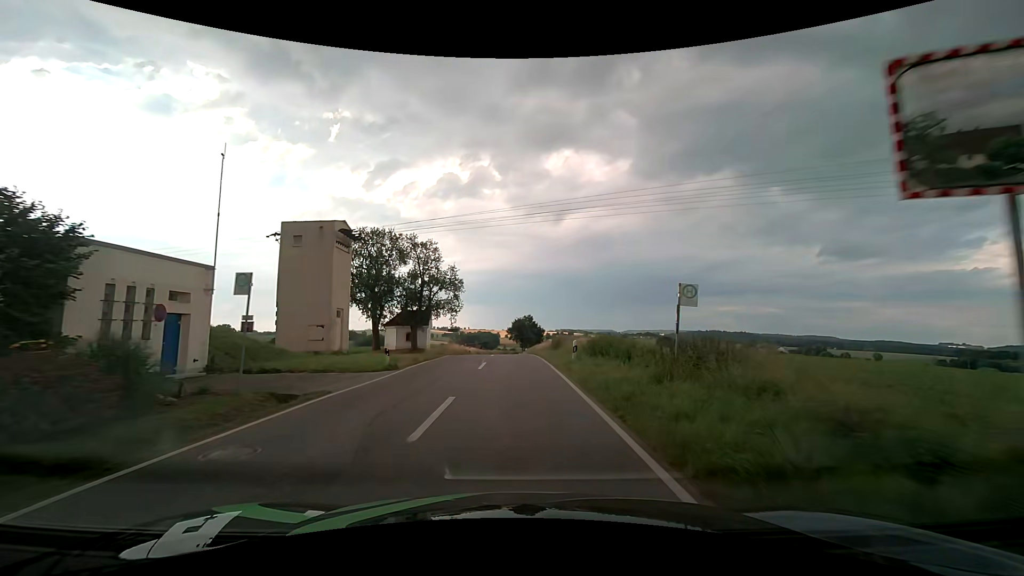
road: tertiary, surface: asphalt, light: Day
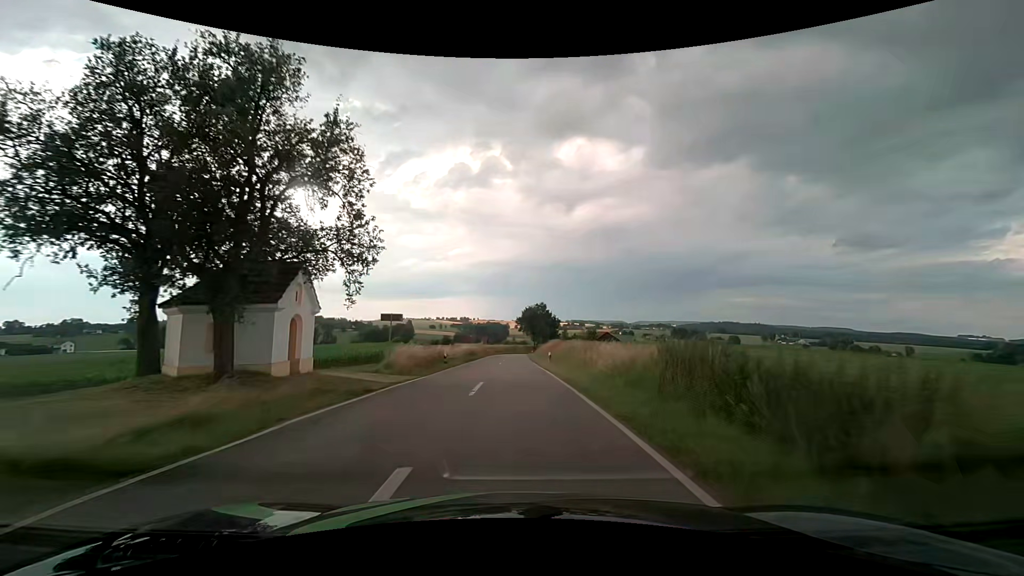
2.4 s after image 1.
(-0.3, +29.2) m; -1°
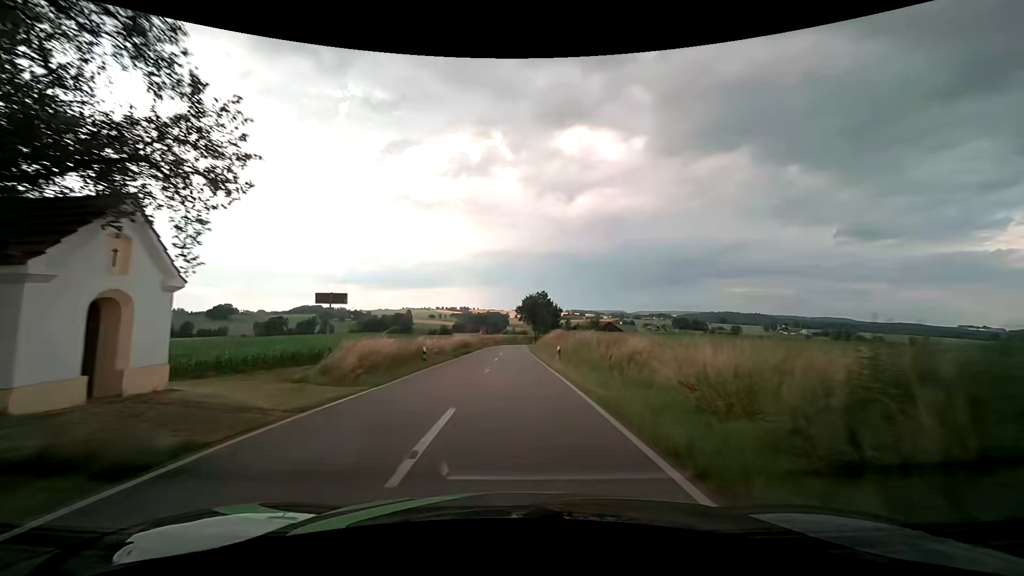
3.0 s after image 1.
(0.0, +7.6) m; 0°
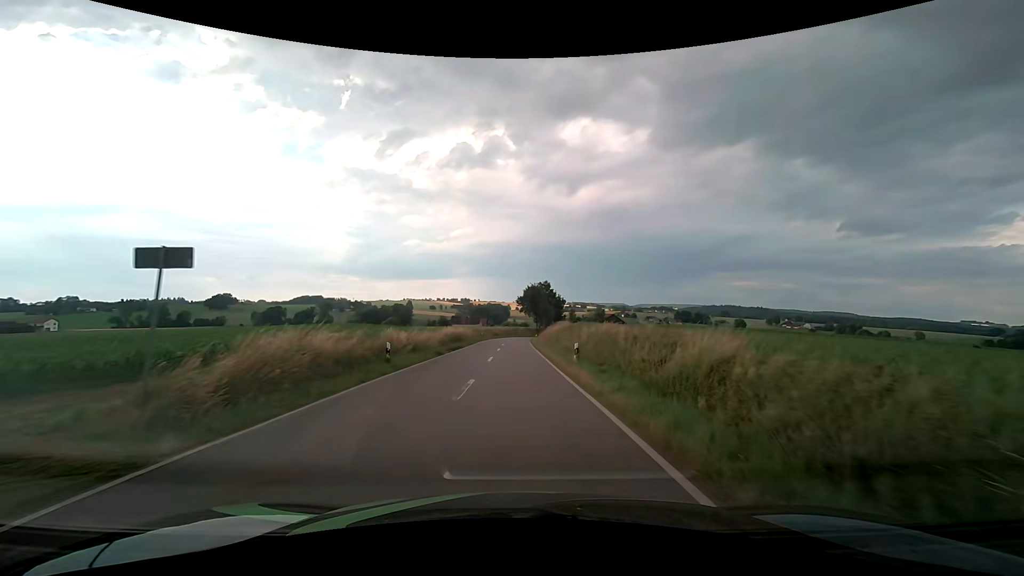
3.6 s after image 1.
(0.0, +7.6) m; 0°
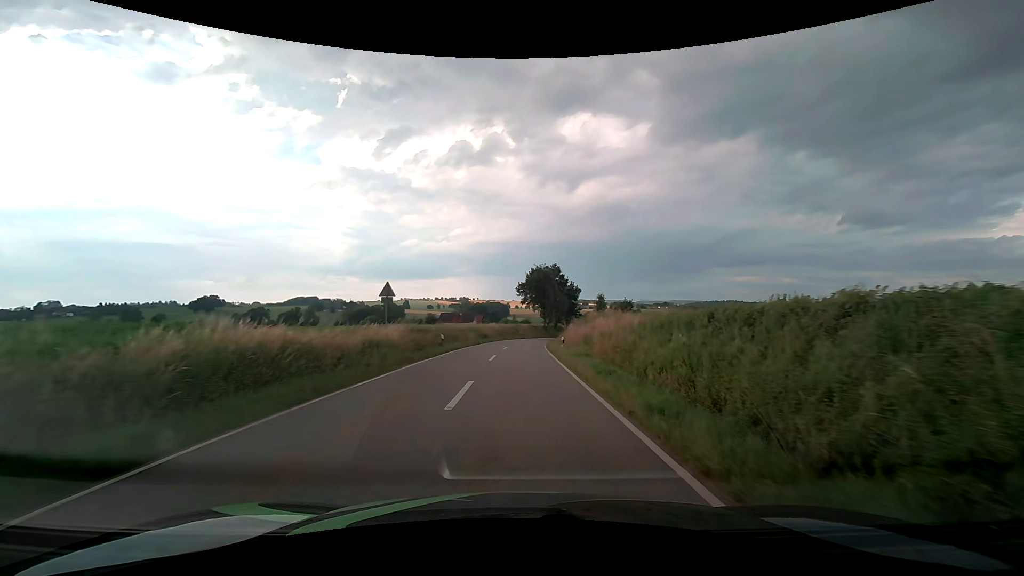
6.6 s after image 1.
(-0.1, +36.9) m; 0°
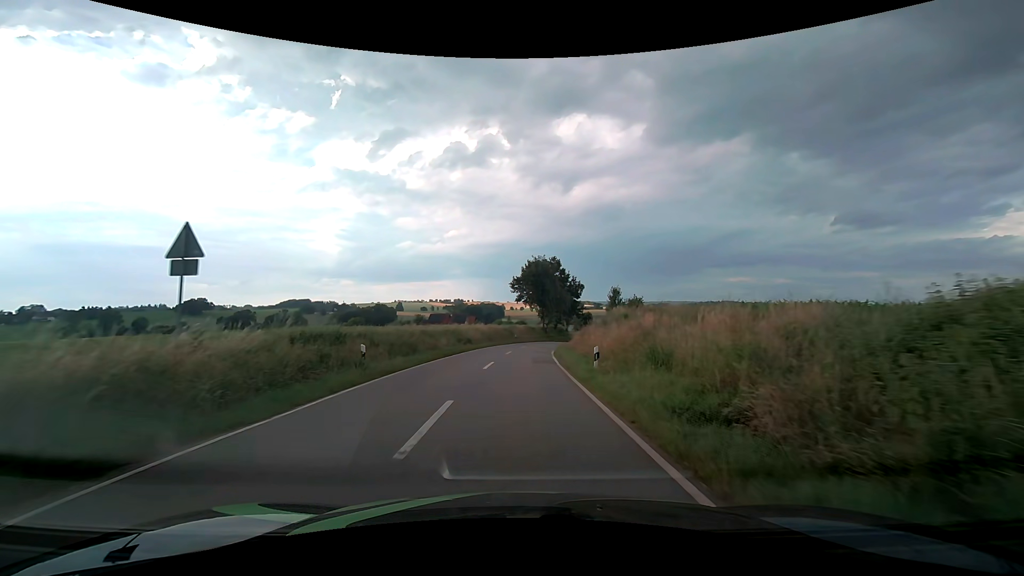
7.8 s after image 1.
(+0.1, +14.7) m; +1°
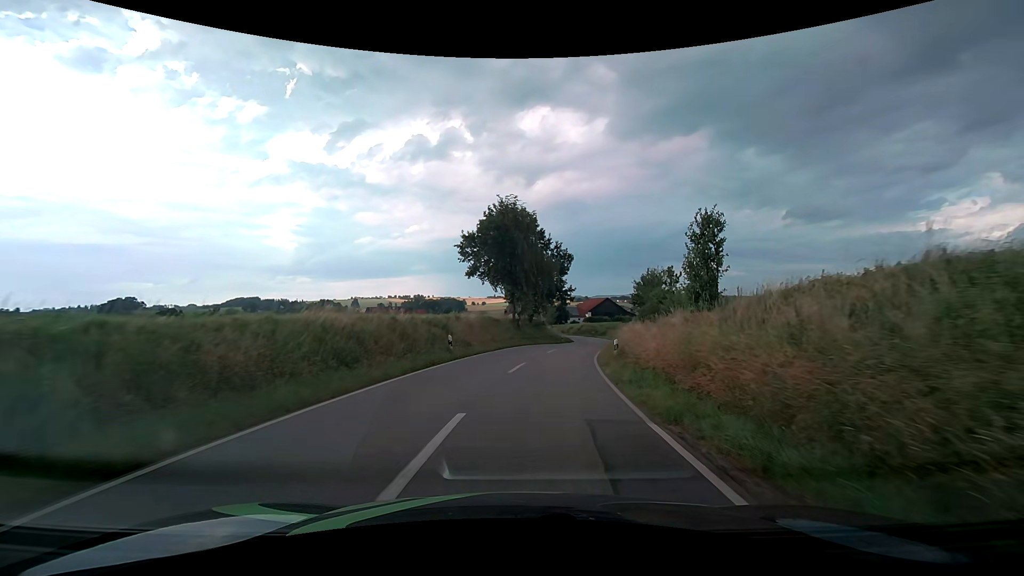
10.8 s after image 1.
(+0.9, +37.4) m; +4°
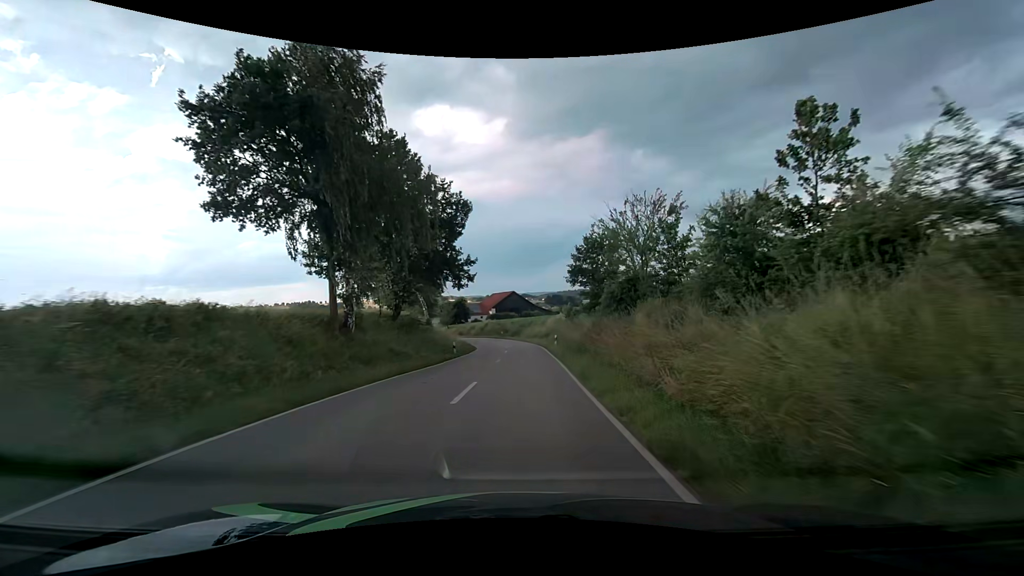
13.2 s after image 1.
(+3.3, +29.7) m; +12°
(0, +10) (0, +20) (+1, +30) (+1, +40) (0, +50) (-1, +60) (-3, +70) (-6, +79) (-9, +89) (-13, +98) m
